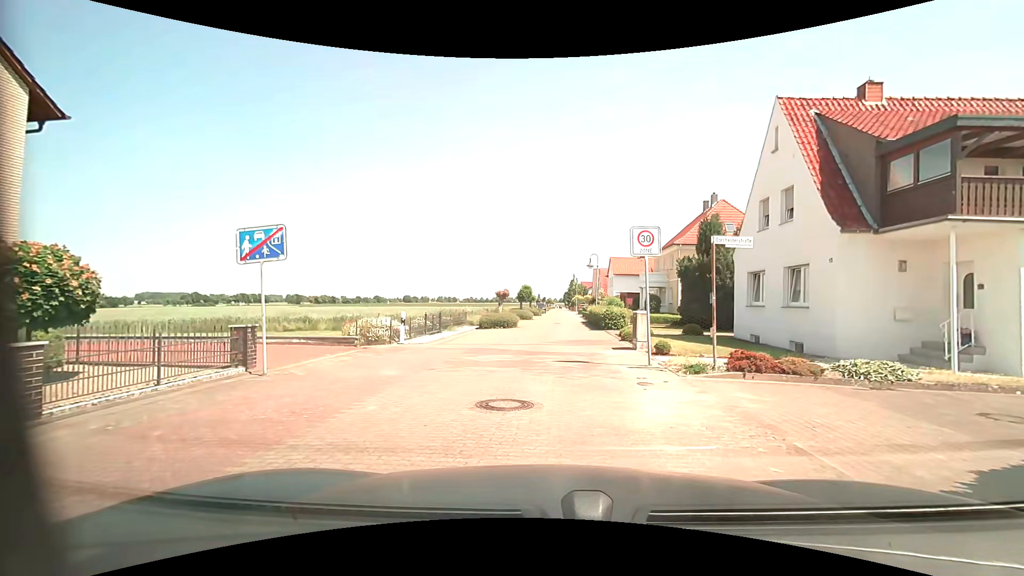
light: Day
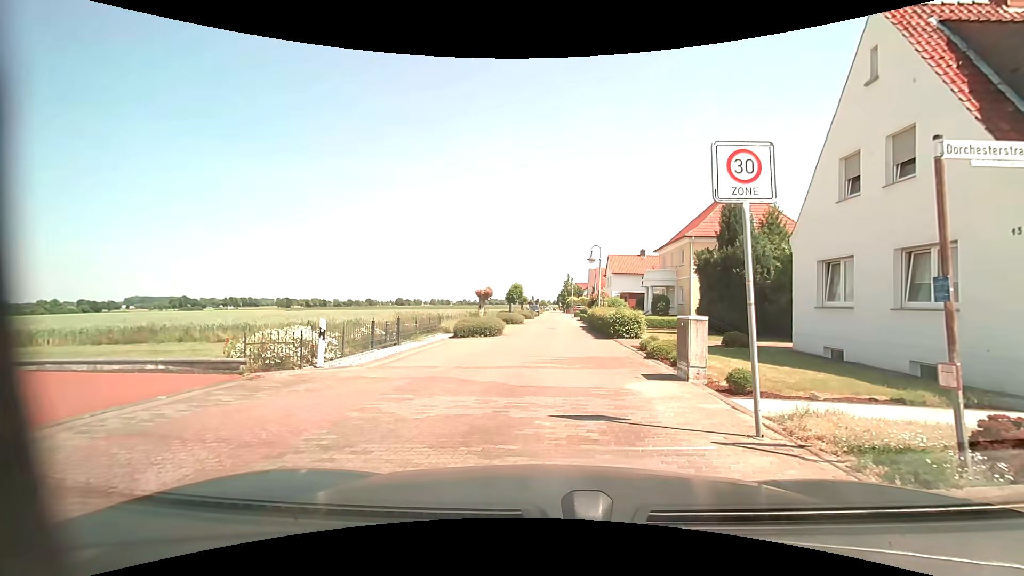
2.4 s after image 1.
(+0.1, +5.8) m; +3°
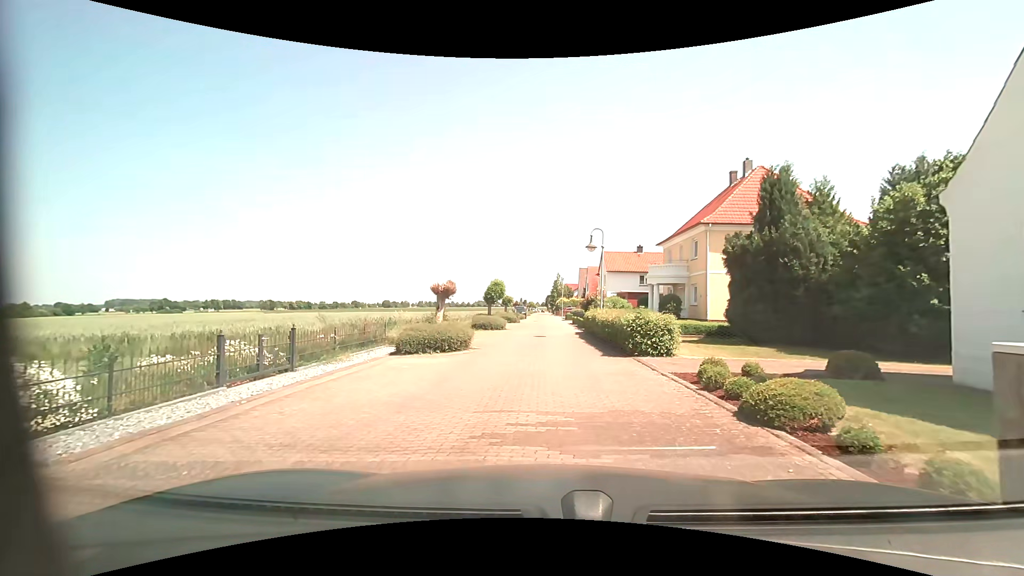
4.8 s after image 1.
(-0.1, +7.0) m; 0°
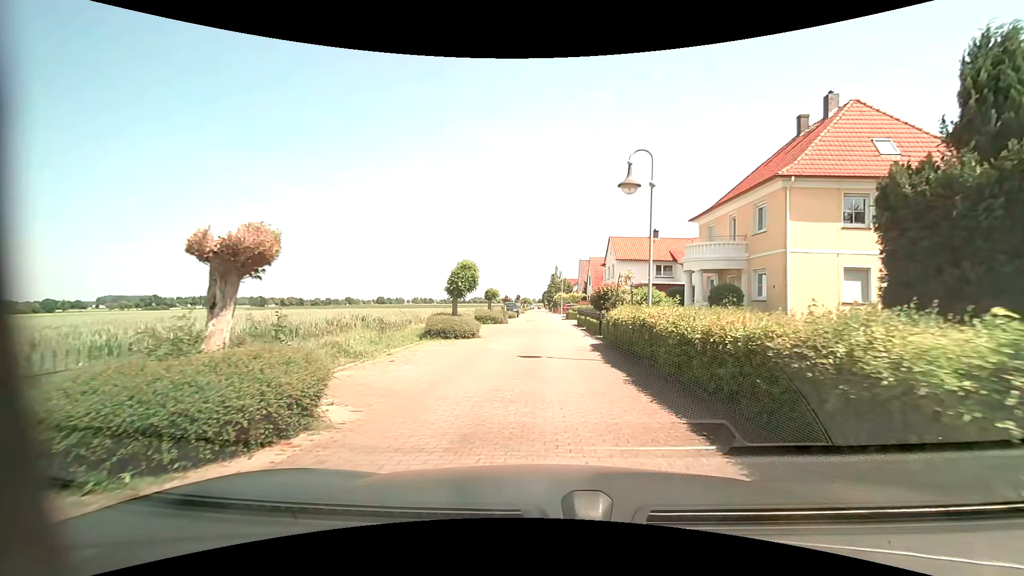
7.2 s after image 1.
(-0.1, +11.2) m; 0°
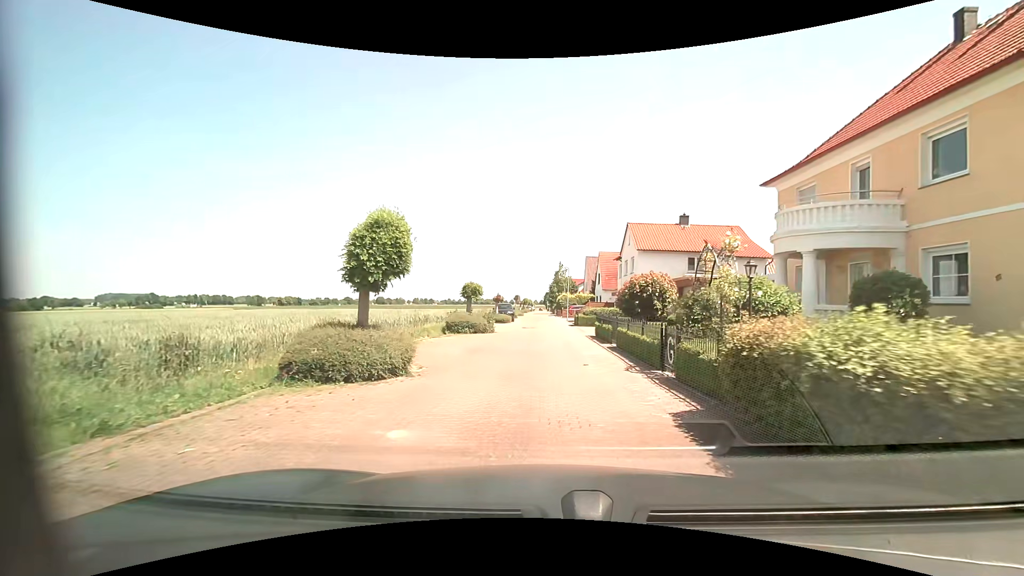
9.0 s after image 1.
(-0.2, +10.6) m; -1°
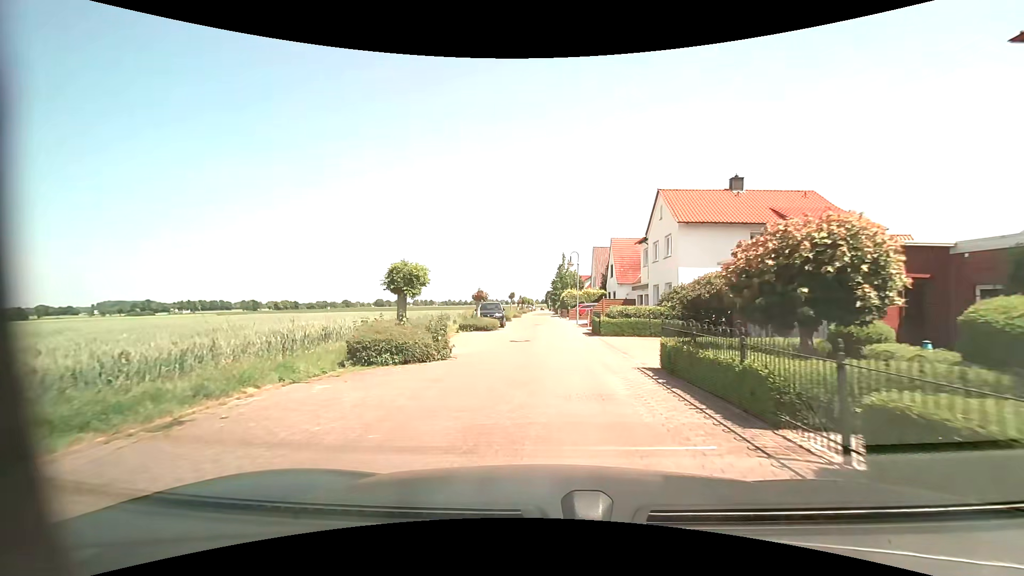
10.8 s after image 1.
(+0.1, +12.1) m; 0°
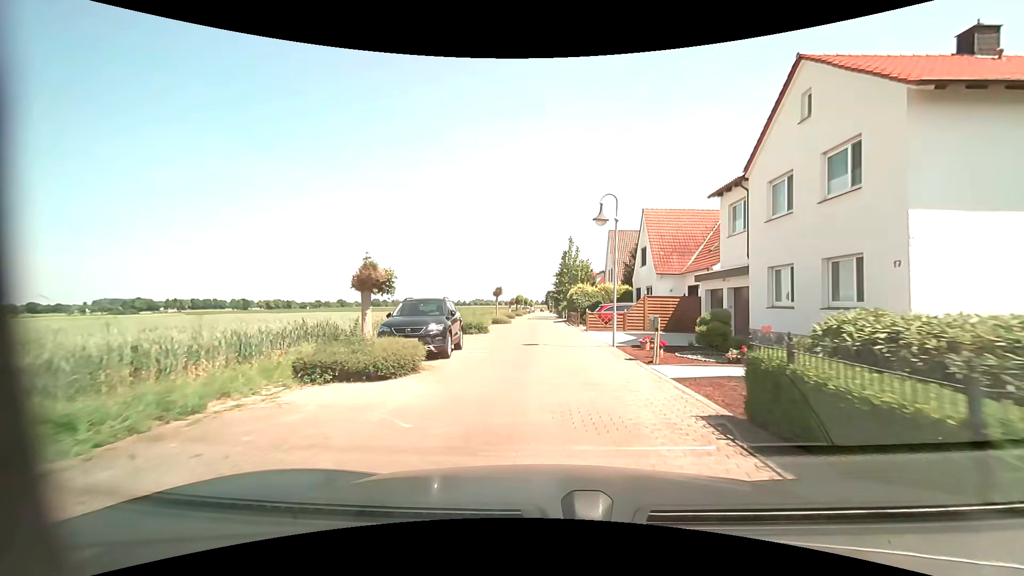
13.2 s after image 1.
(-0.1, +17.7) m; 0°
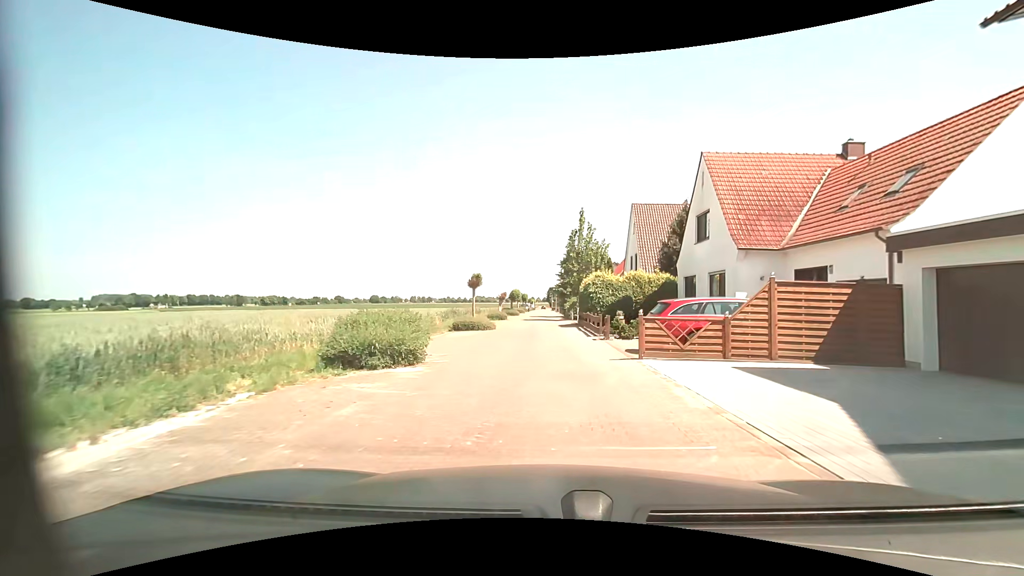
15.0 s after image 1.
(-0.1, +13.9) m; 0°
